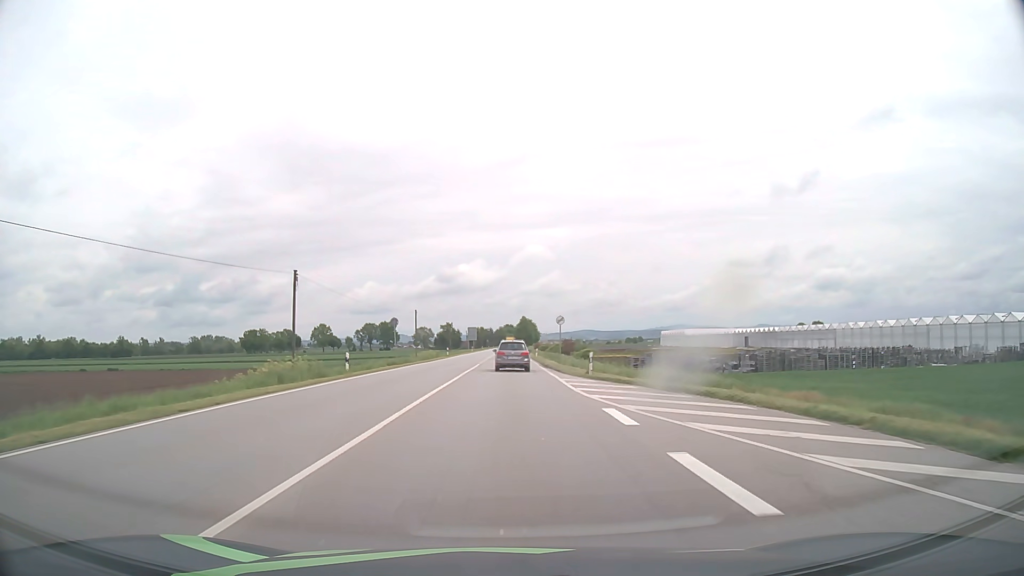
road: primary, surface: asphalt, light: Day
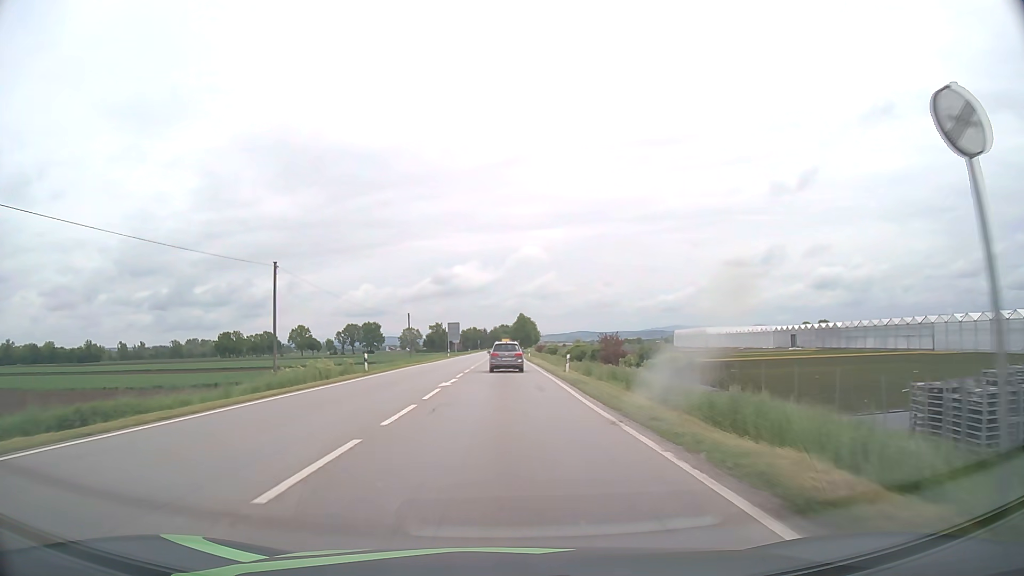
(+0.1, +43.4) m; 0°
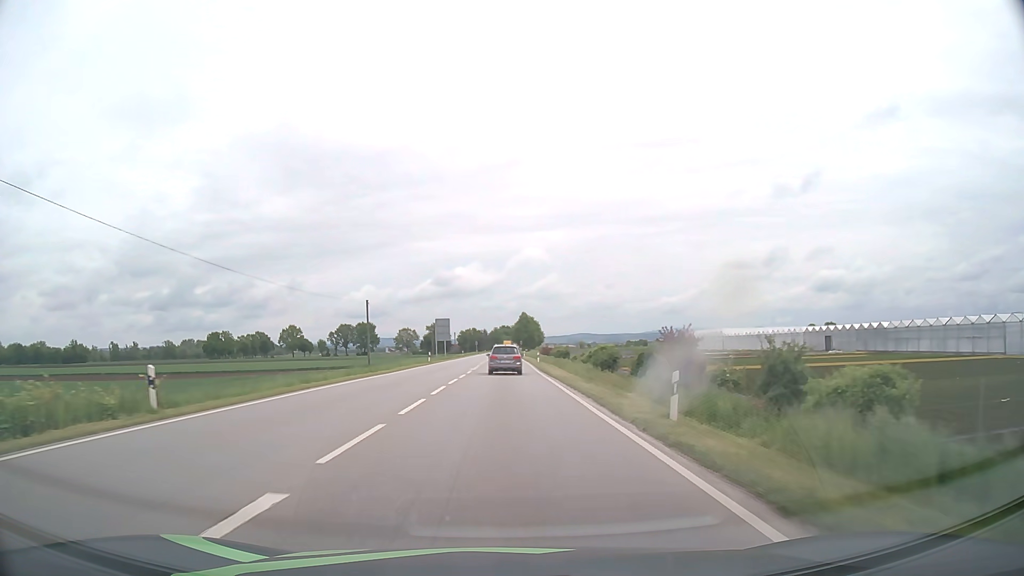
(0.0, +21.7) m; 0°
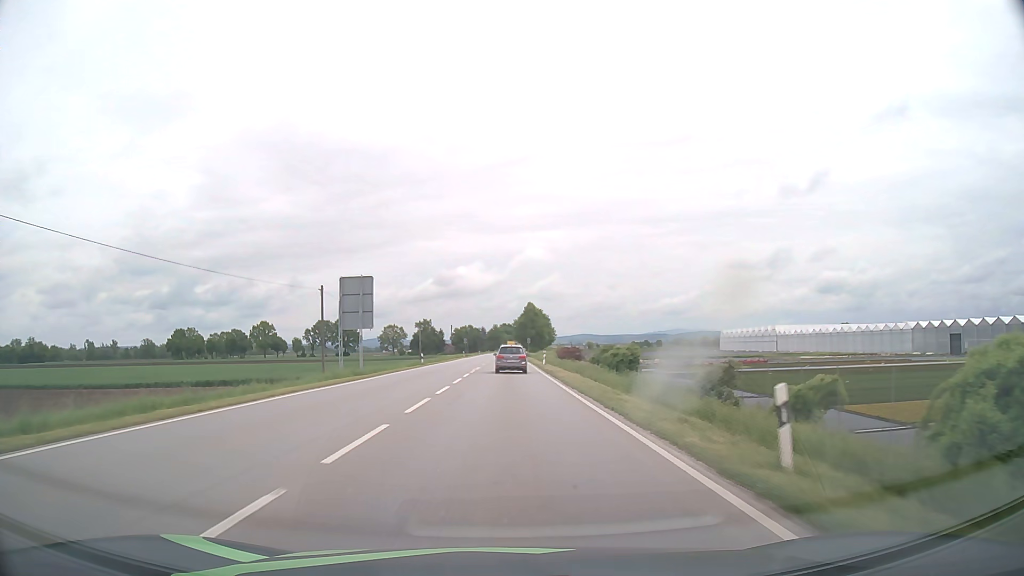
(+0.1, +55.2) m; 0°
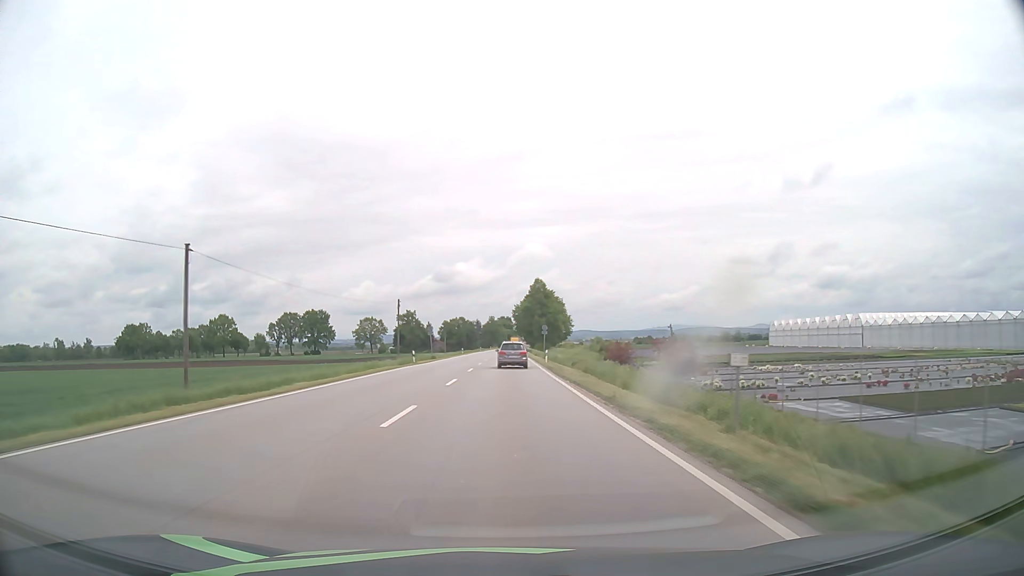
(+0.1, +57.7) m; 0°
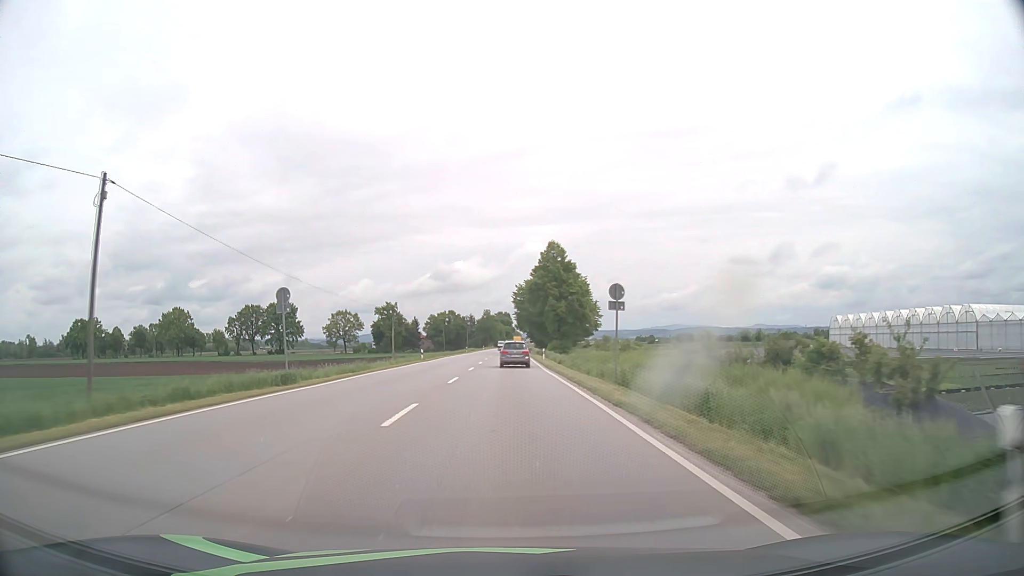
(+0.1, +48.0) m; 0°
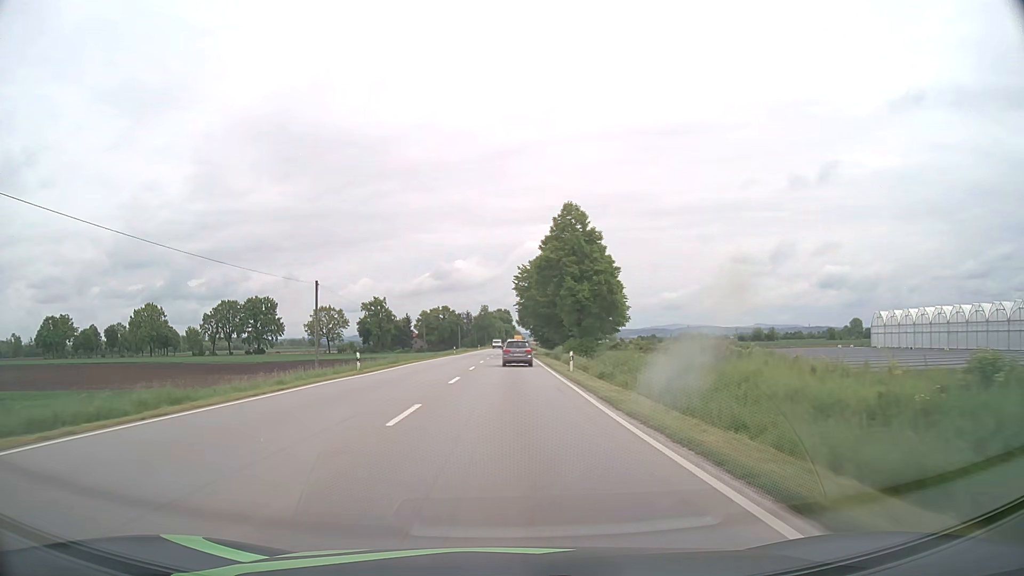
(0.0, +24.2) m; 0°
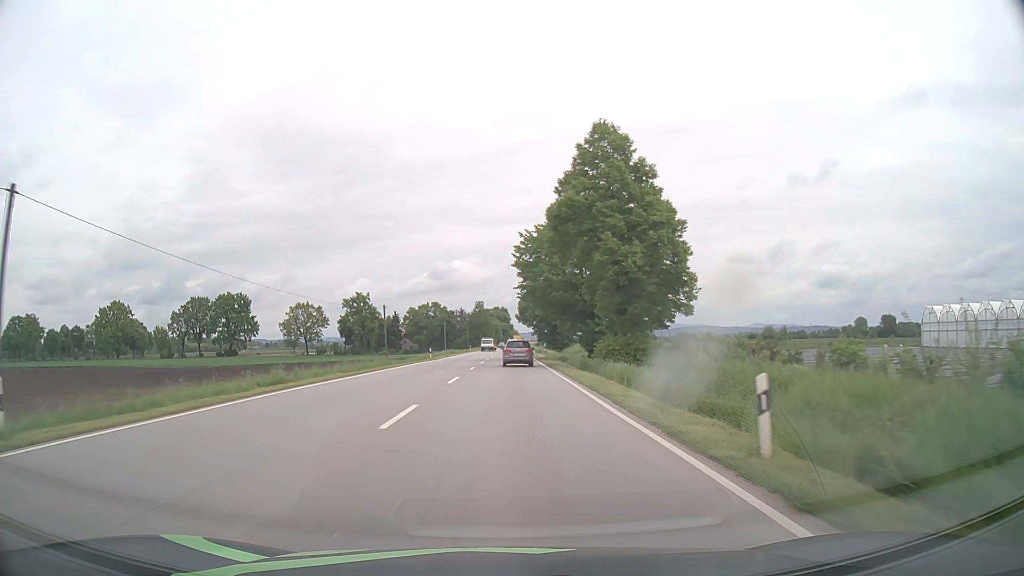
(0.0, +24.3) m; 0°
(0, +10) (0, +20) (0, +30) (0, +40) (0, +50) (+1, +60) (+1, +70) (+1, +80) (+1, +90) (+1, +100) m
